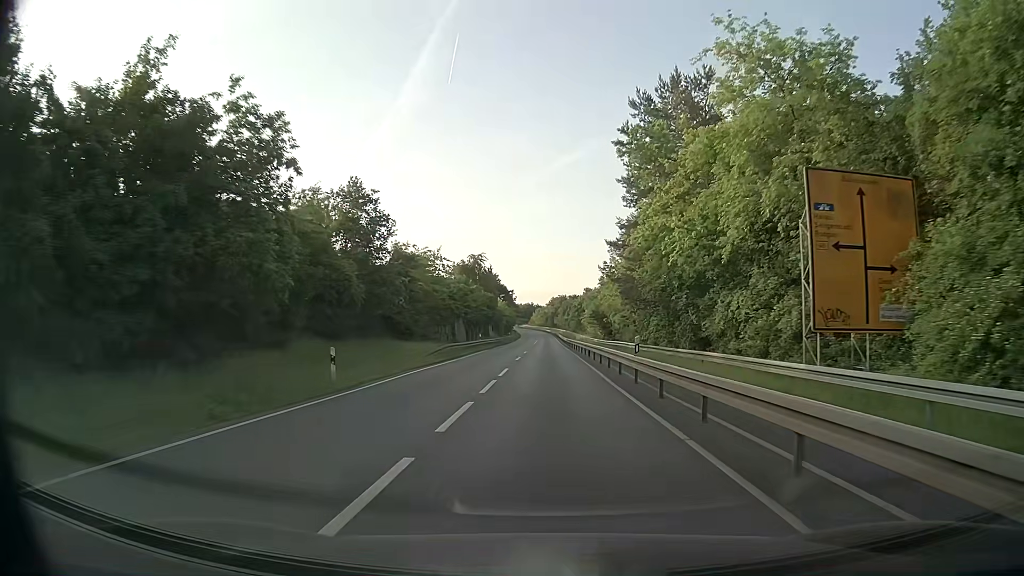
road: tertiary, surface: asphalt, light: Day
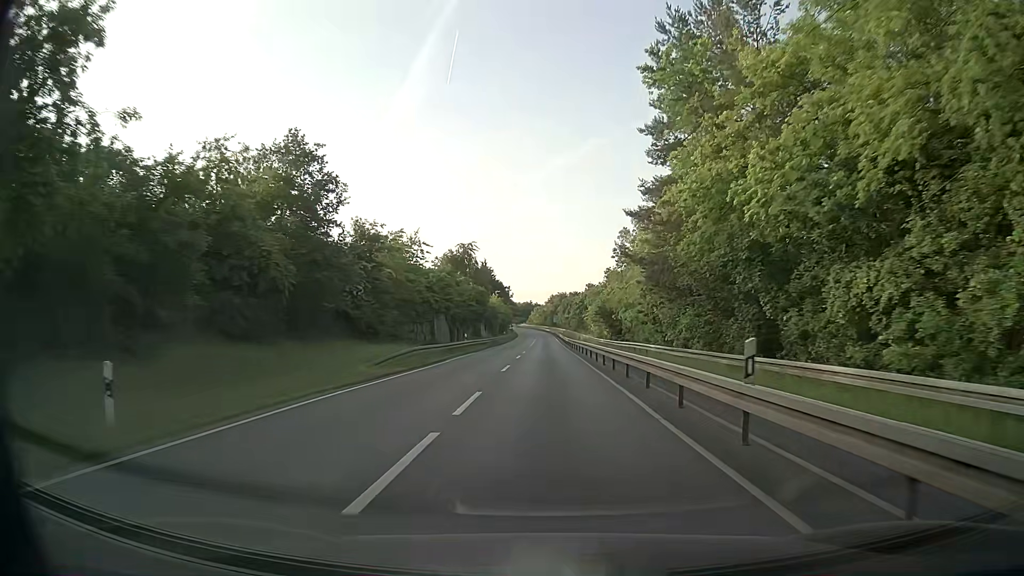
(+0.1, +10.3) m; 0°
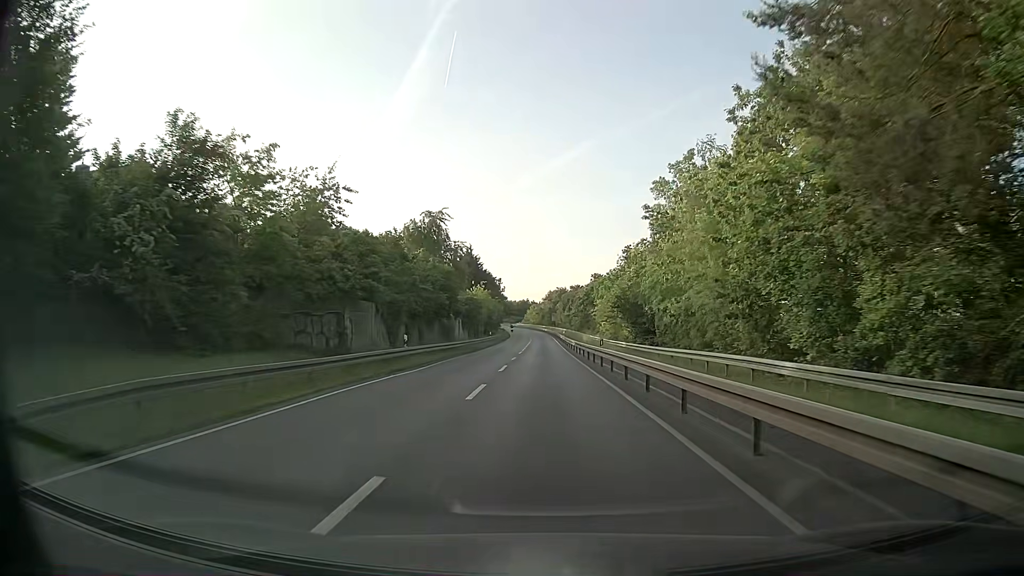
(+0.1, +20.9) m; 0°
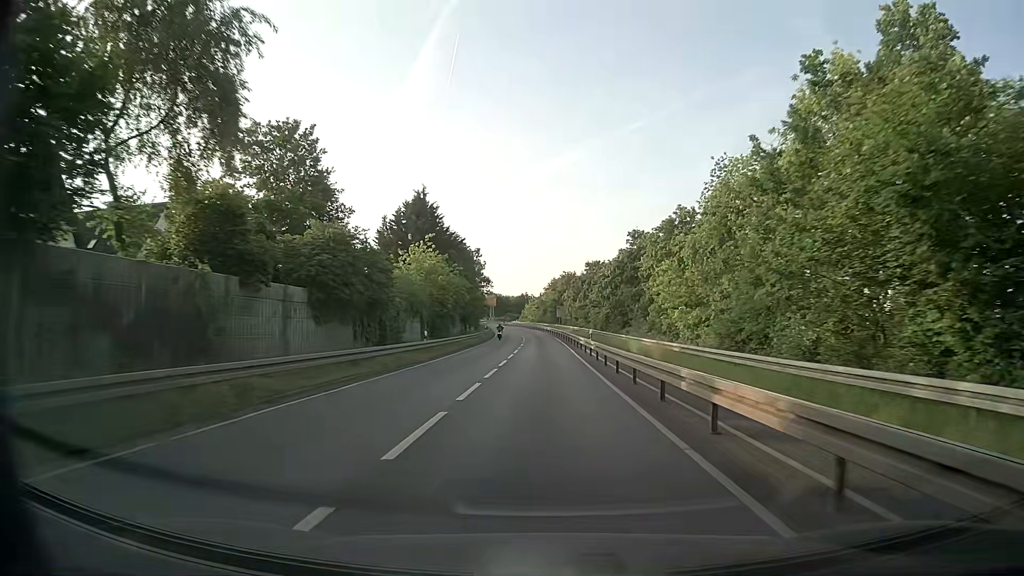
(-0.1, +42.8) m; 0°
